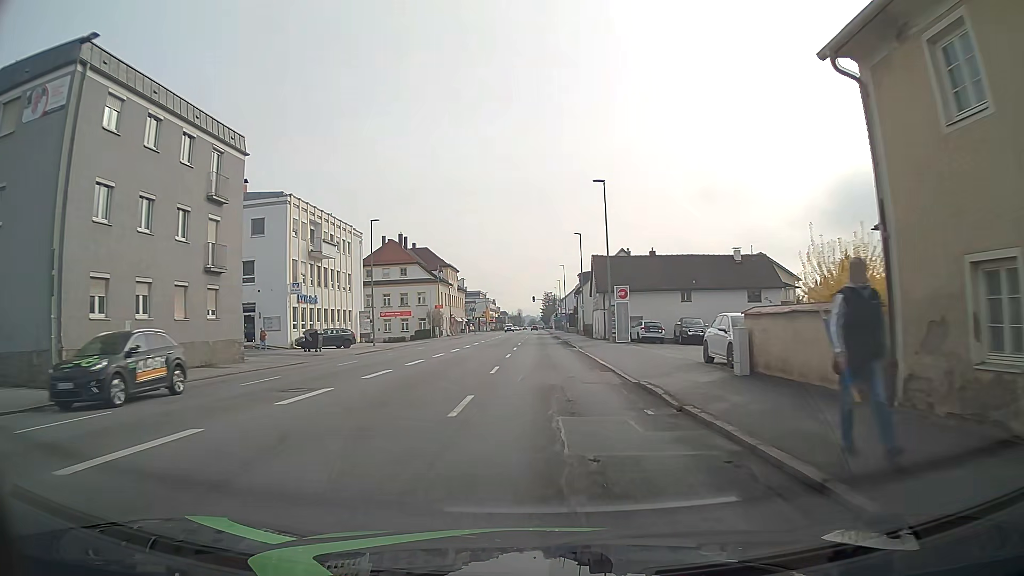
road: tertiary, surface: asphalt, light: Day
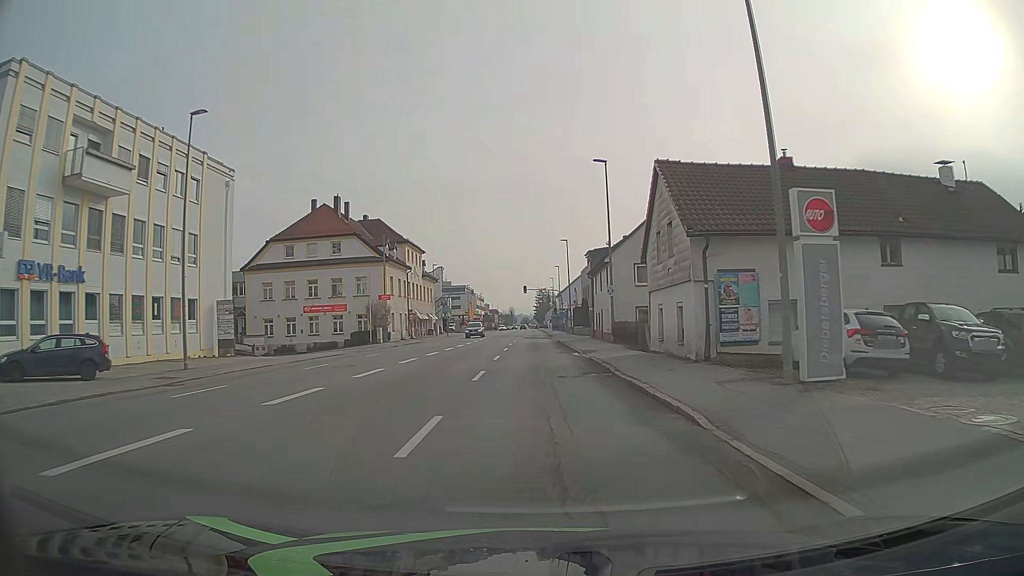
(+0.1, +30.2) m; 0°
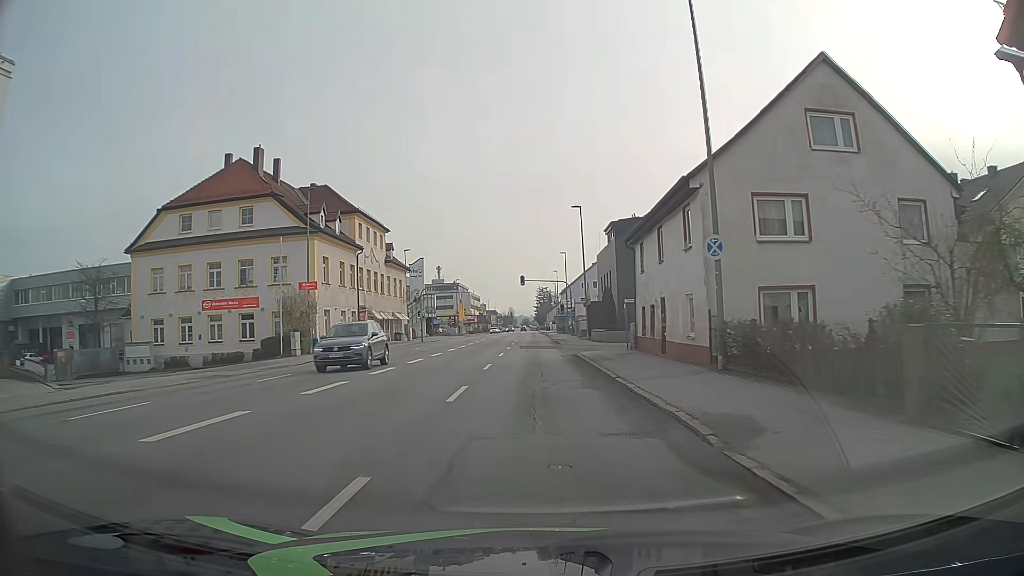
(0.0, +22.0) m; 0°
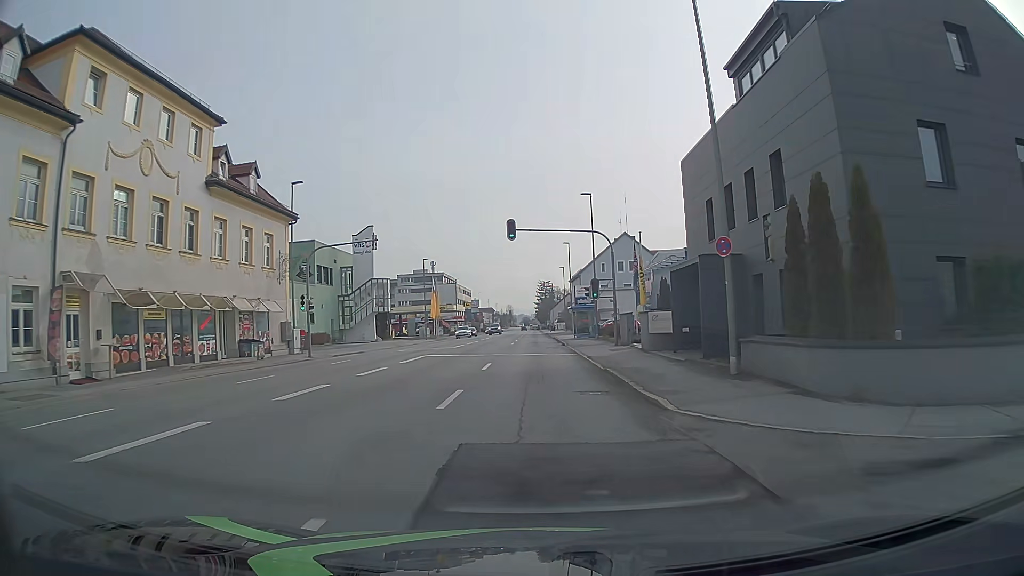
(+0.1, +37.6) m; 0°
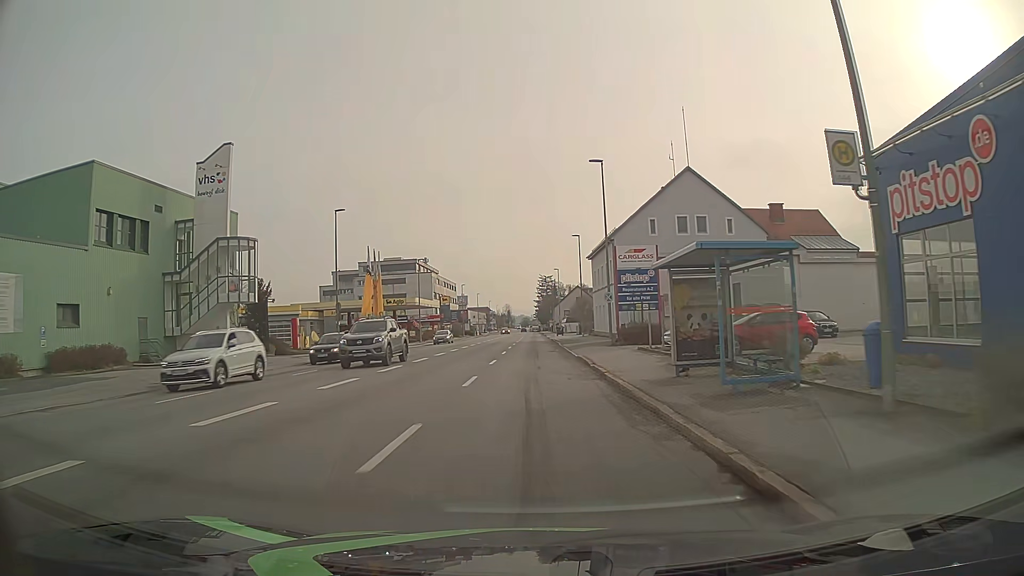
(0.0, +39.2) m; 0°
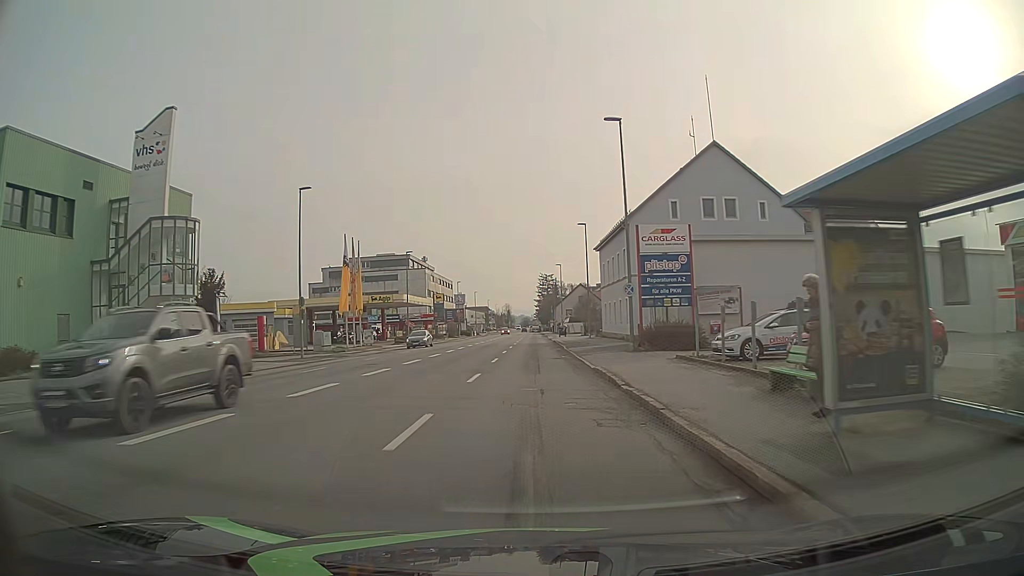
(-0.1, +8.0) m; -1°
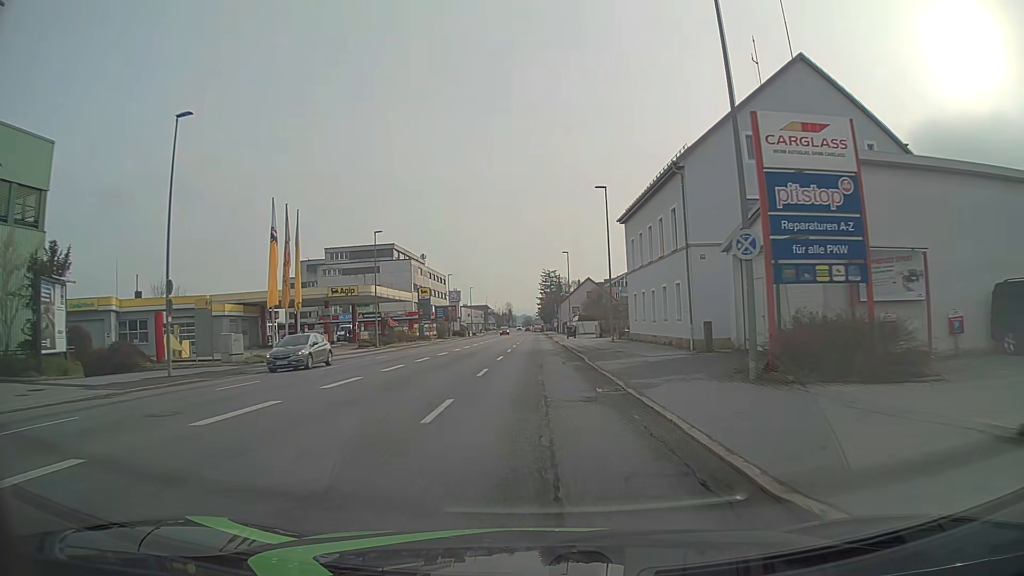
(0.0, +16.2) m; 0°
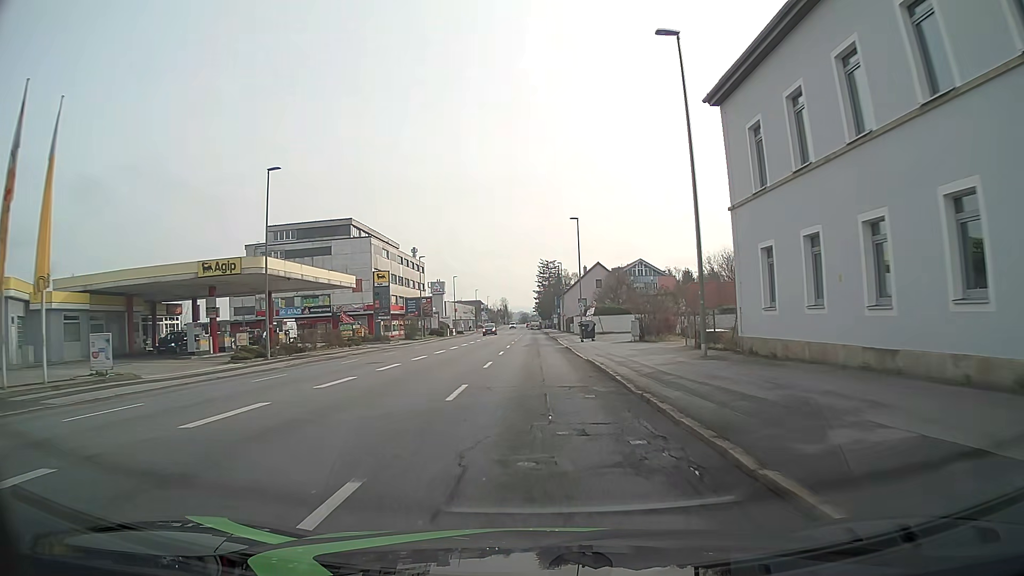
(0.0, +24.6) m; -1°
(0, +10) (0, +20) (+1, +30) (+1, +40) (+1, +50) (+1, +60) (0, +70) (0, +80) (0, +90) (0, +100) m
